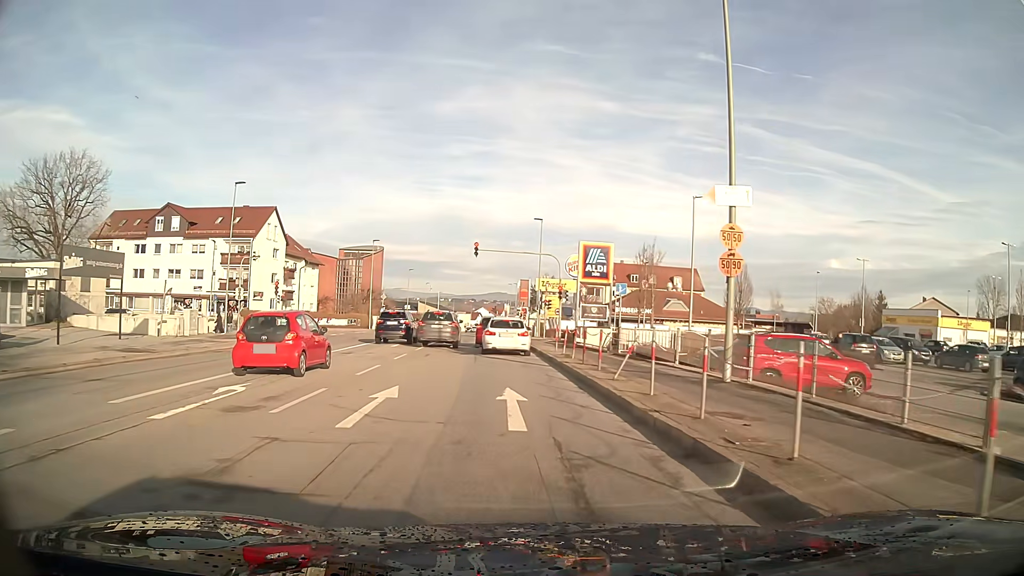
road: tertiary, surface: asphalt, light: Day
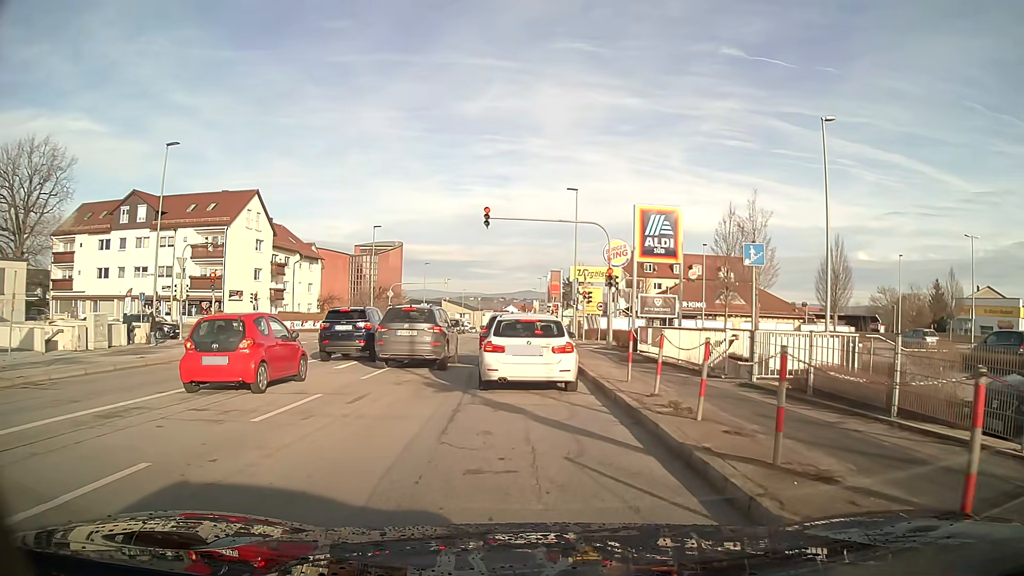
(-0.3, +12.3) m; -3°
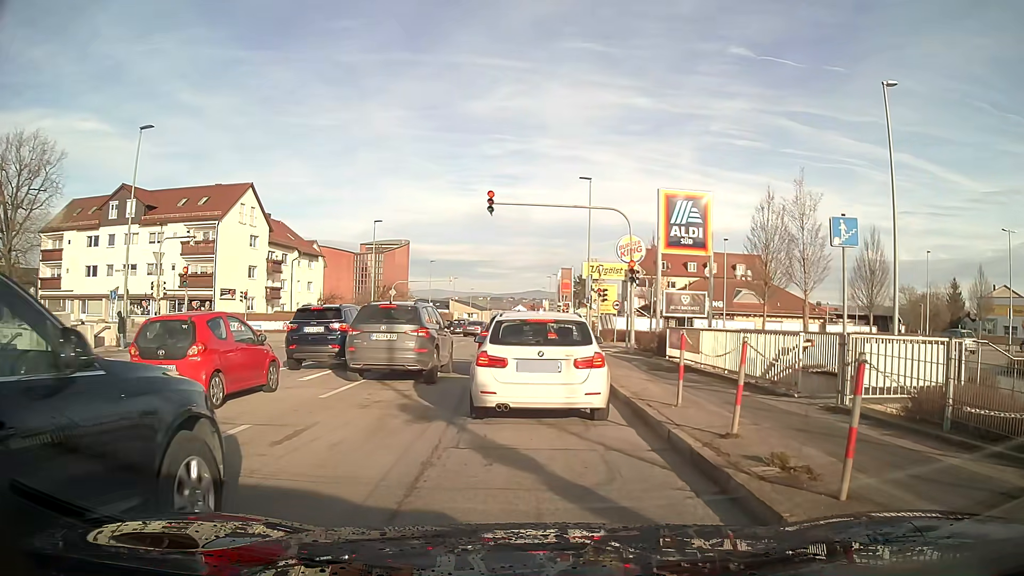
(0.0, +3.4) m; -1°
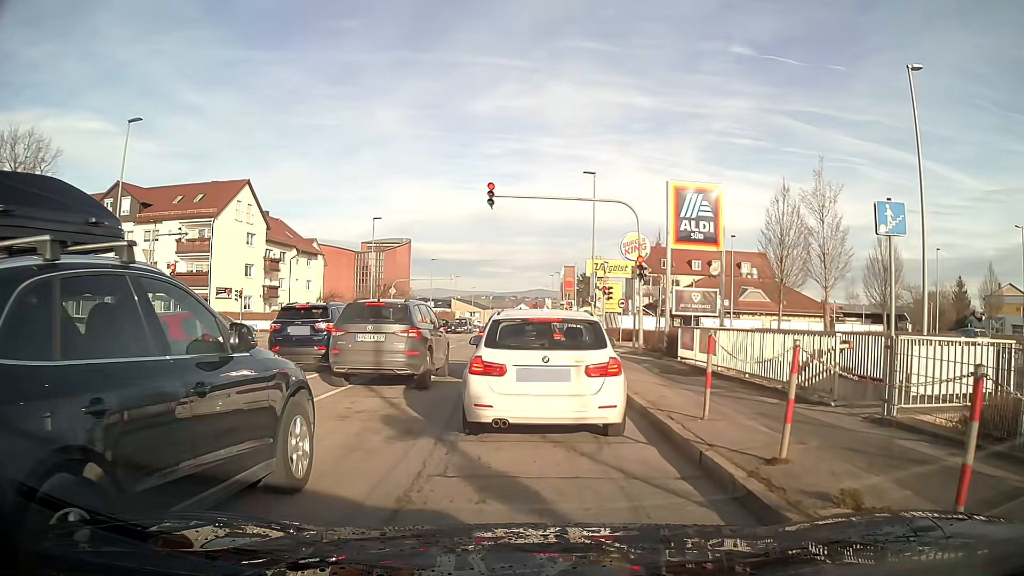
(0.0, +1.2) m; 0°
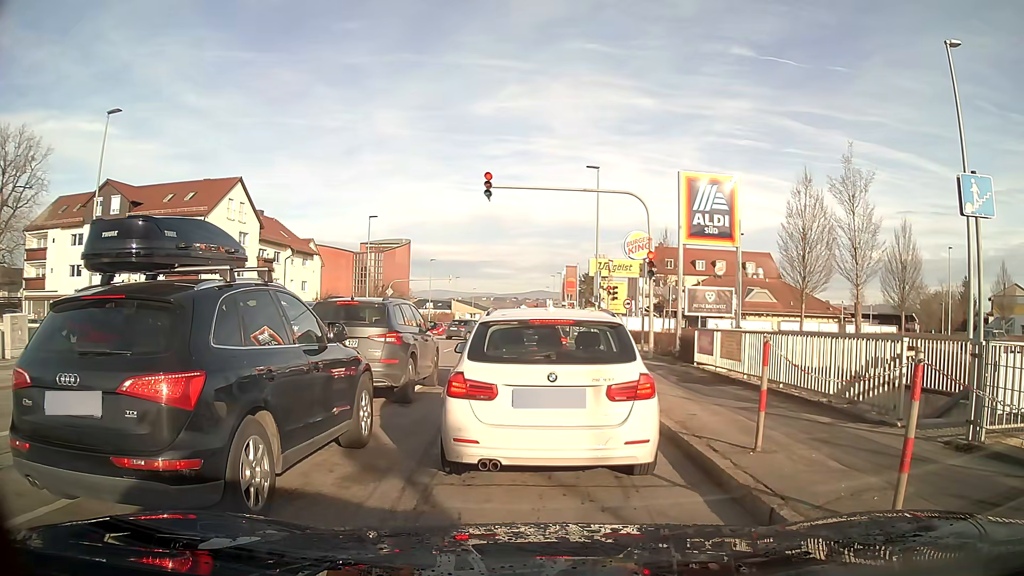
(0.0, +1.8) m; 0°
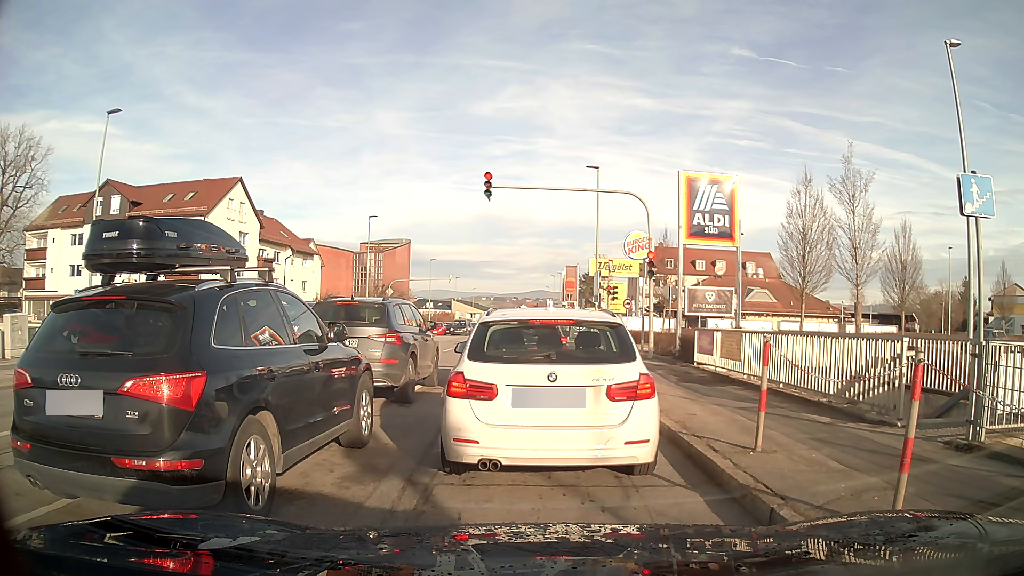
(0.0, 0.0) m; 0°
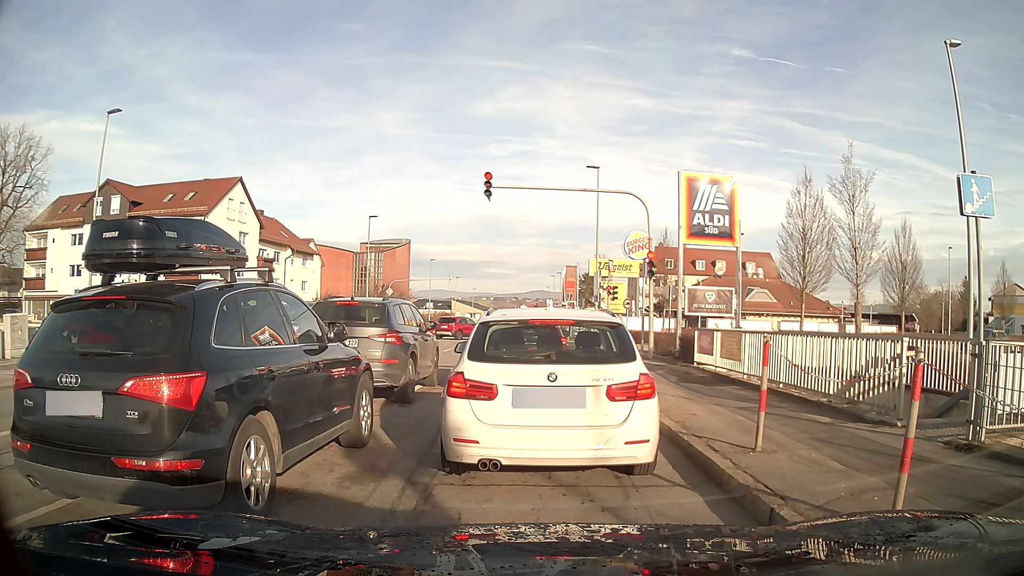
(0.0, 0.0) m; 0°
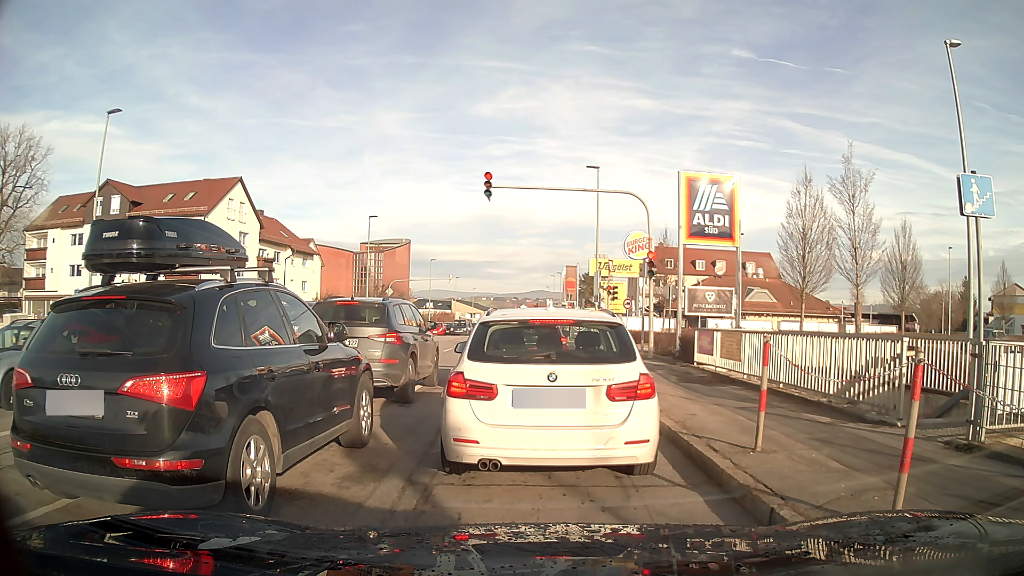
(0.0, 0.0) m; 0°
(0, +10) (0, +20) (0, +30) (-1, +40) (-1, +50) (-1, +60) (-1, +70) (-1, +80) (-1, +90) (-2, +100) m
